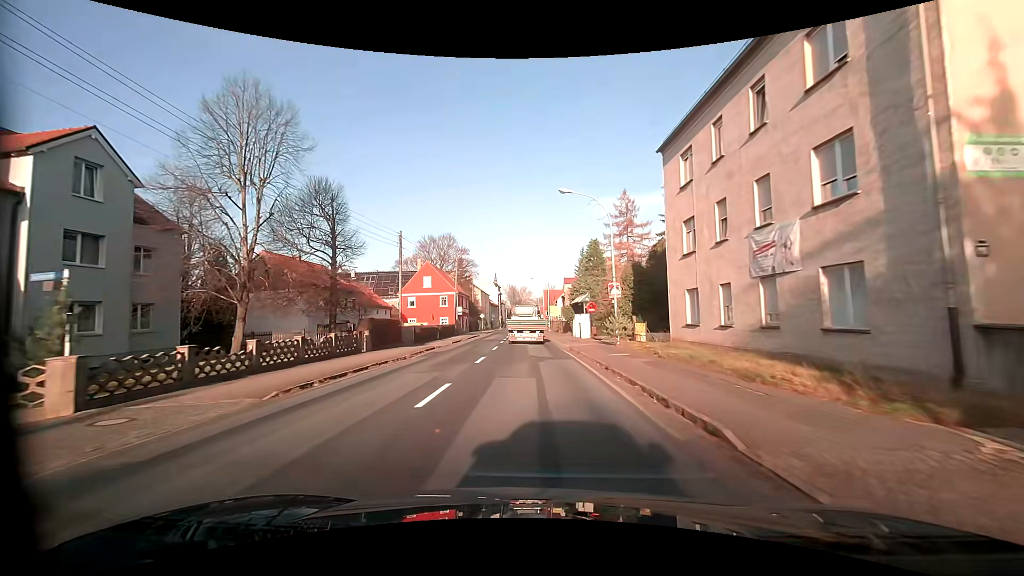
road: primary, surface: asphalt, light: Day
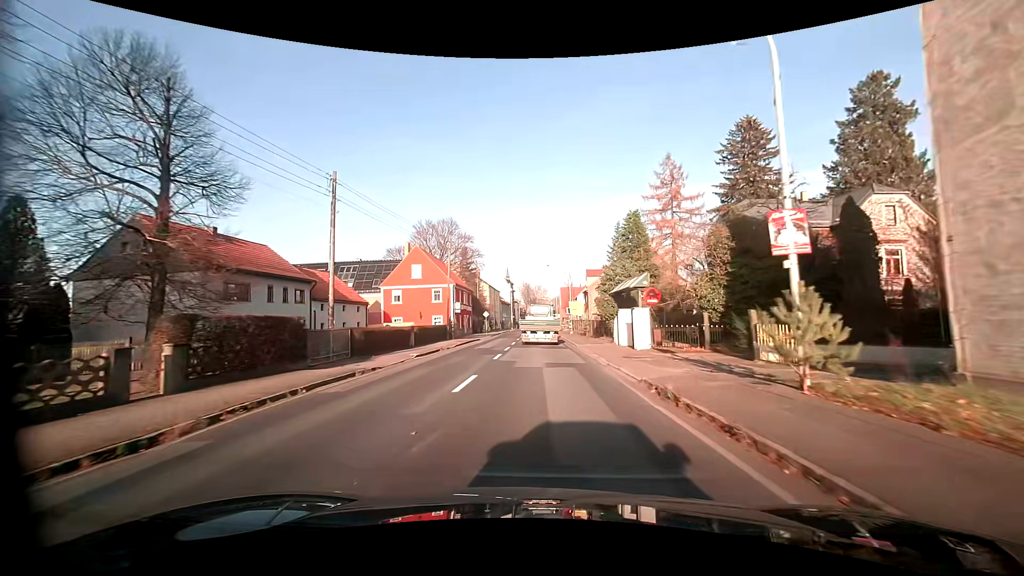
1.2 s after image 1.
(-0.3, +16.2) m; -3°
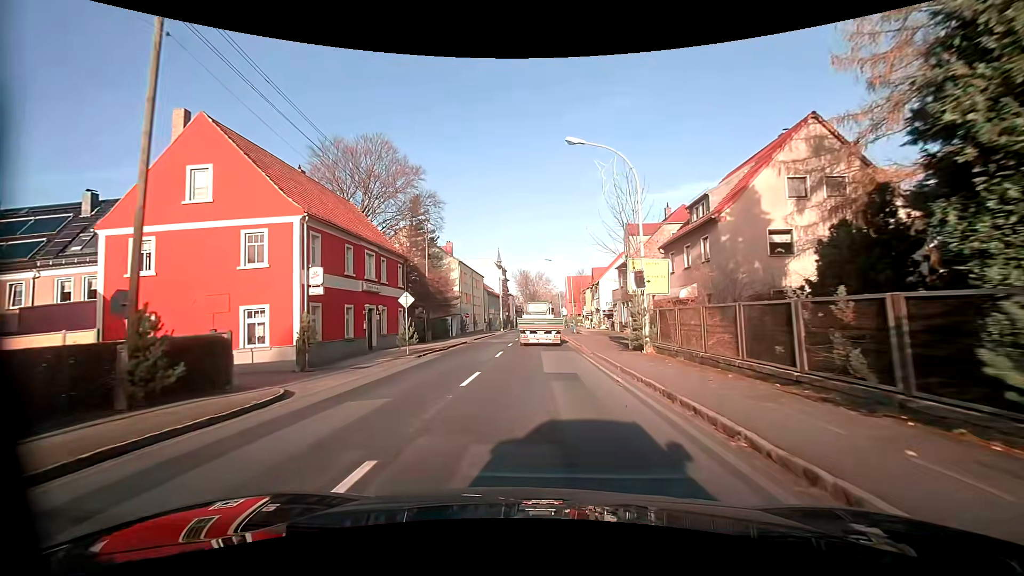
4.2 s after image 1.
(+0.5, +39.3) m; 0°
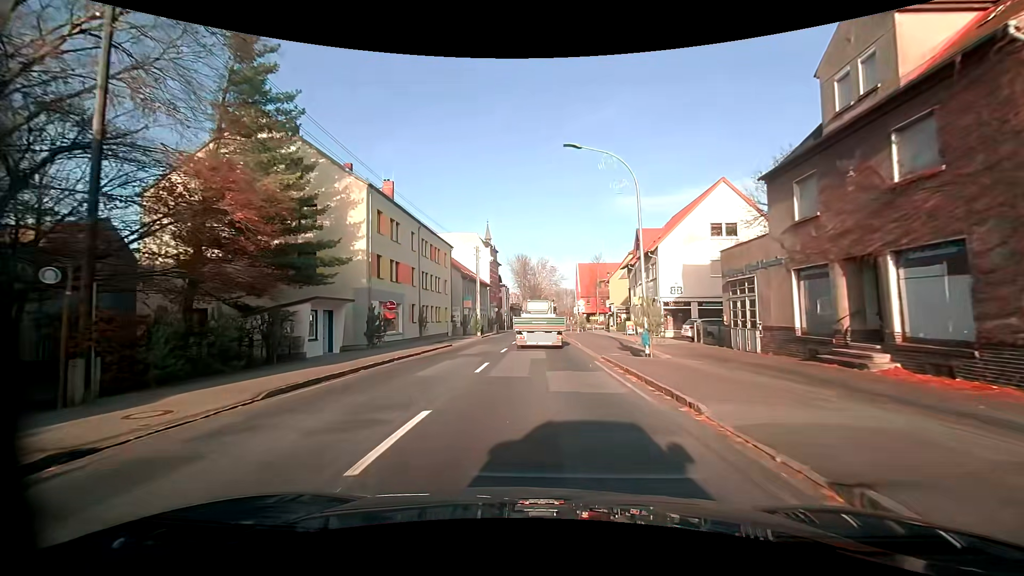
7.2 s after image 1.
(+0.1, +34.4) m; 0°
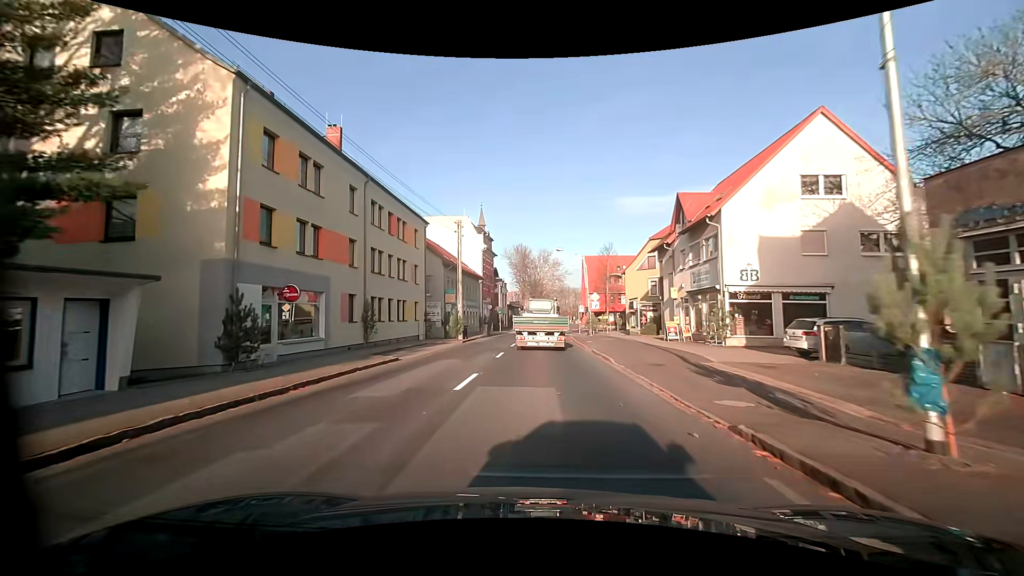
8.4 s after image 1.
(0.0, +12.8) m; 0°
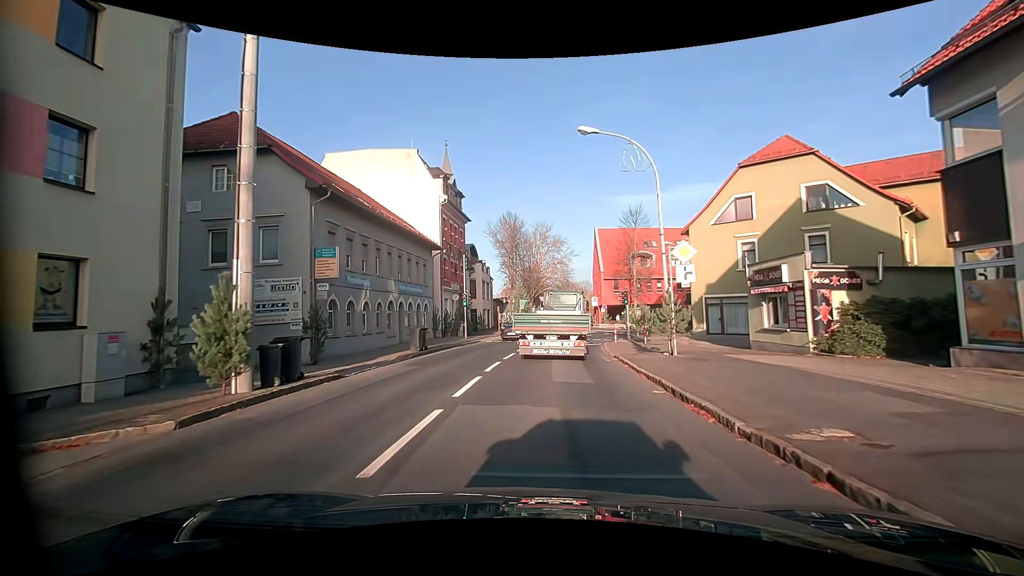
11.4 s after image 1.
(0.0, +27.8) m; 0°
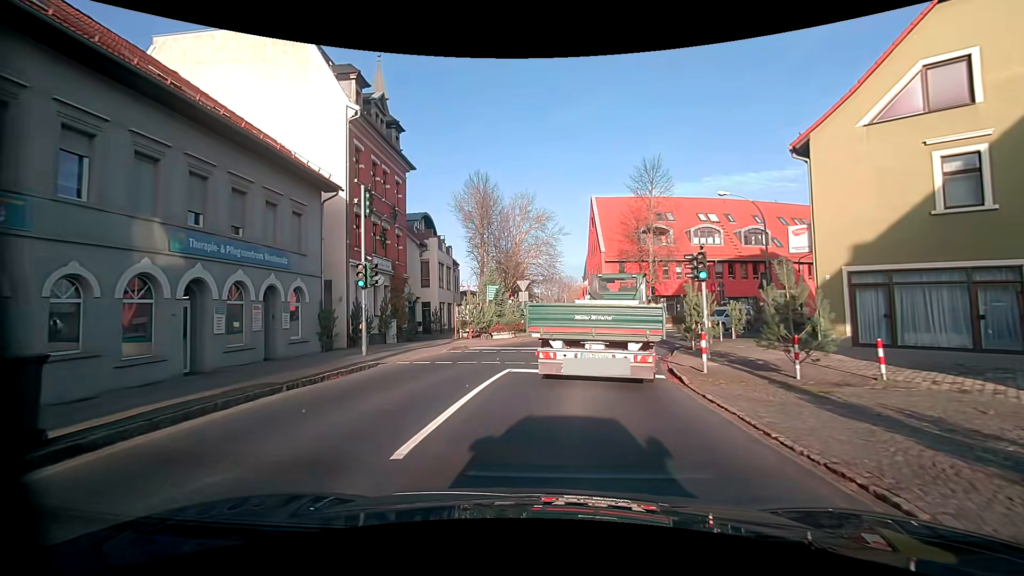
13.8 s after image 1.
(+0.2, +17.4) m; +2°
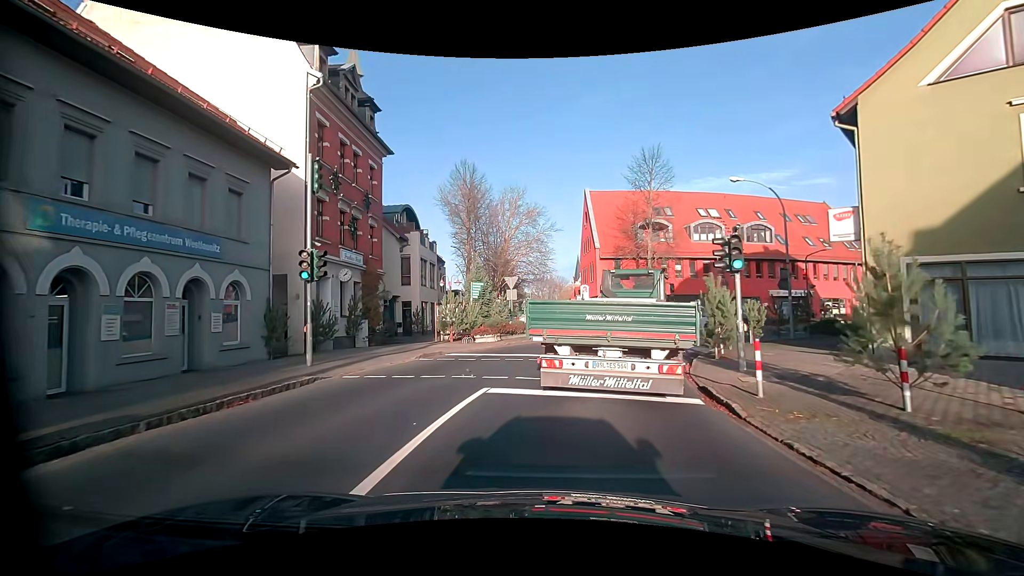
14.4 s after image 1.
(0.0, +3.1) m; +1°
(+1, +10) (+4, +20) (+9, +28) (+16, +35) (+24, +40) (+33, +45) (+42, +50) (+51, +54) (+61, +57) (+70, +60) m
